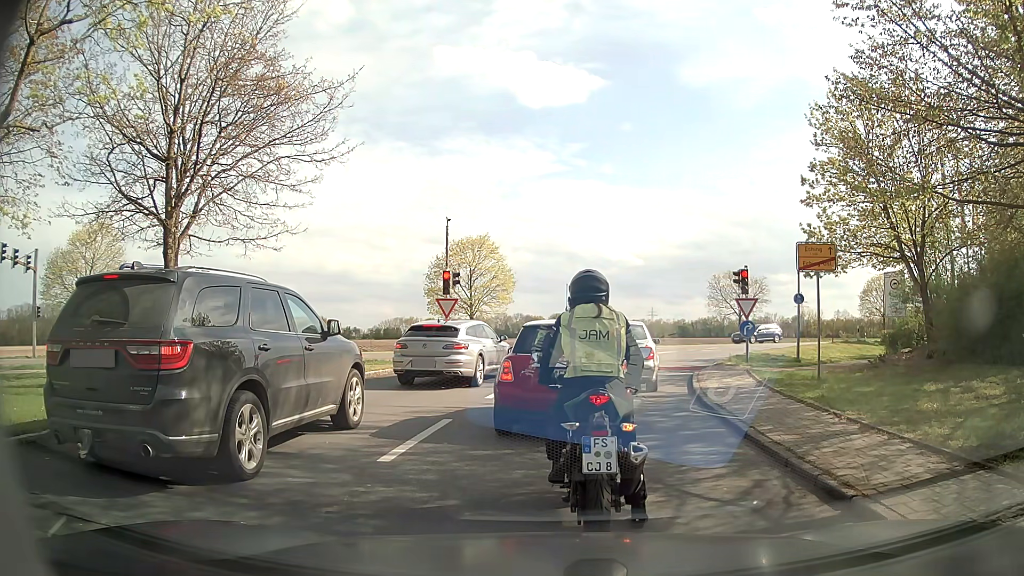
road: residential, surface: asphalt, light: Day
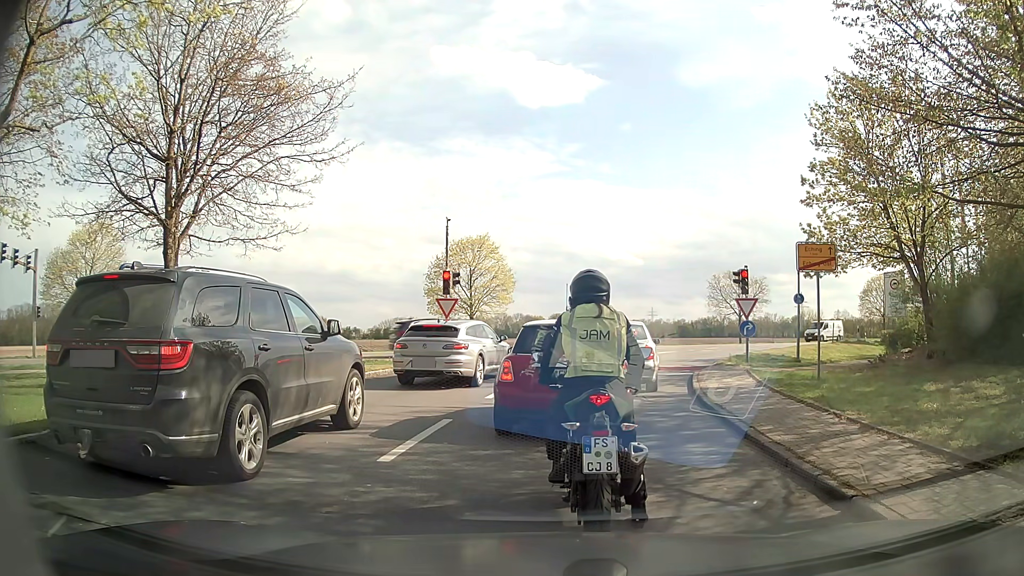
(0.0, 0.0) m; 0°
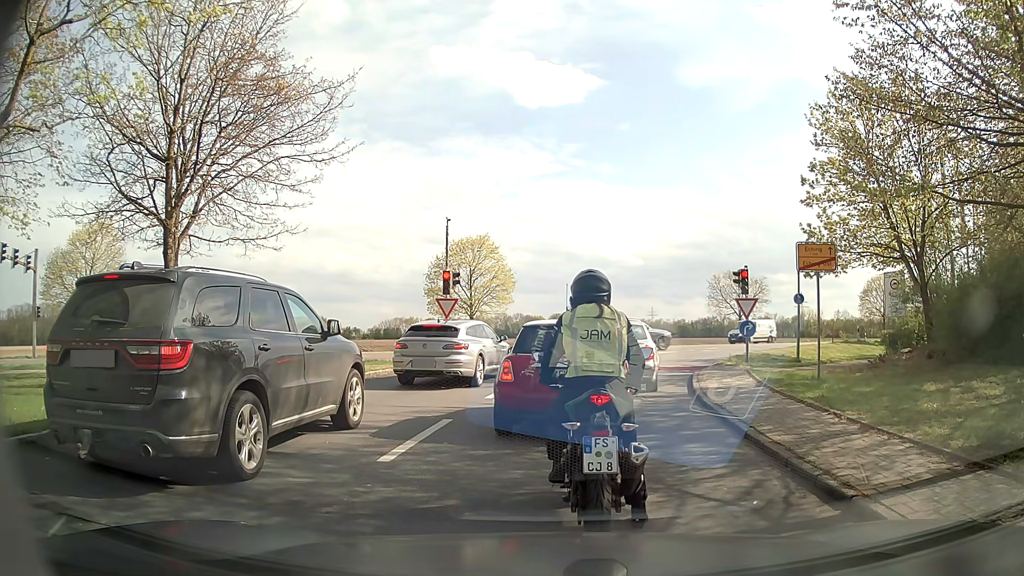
(0.0, 0.0) m; 0°
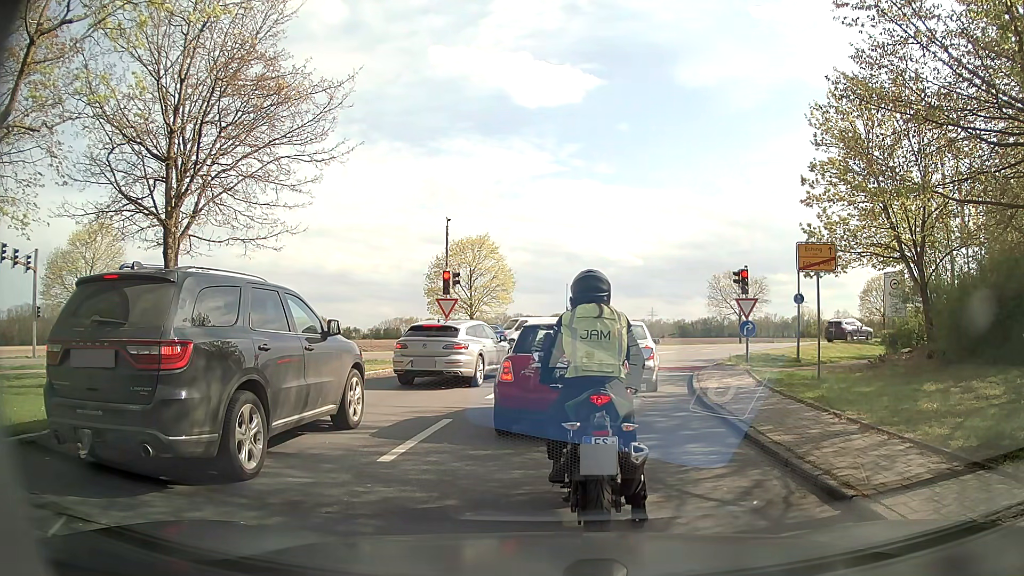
(0.0, 0.0) m; 0°
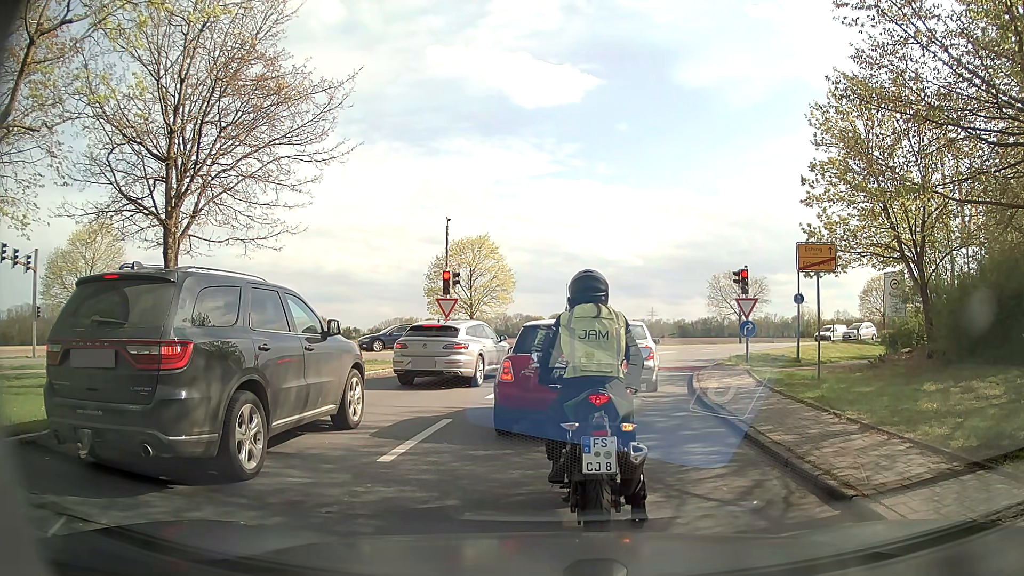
(0.0, 0.0) m; 0°
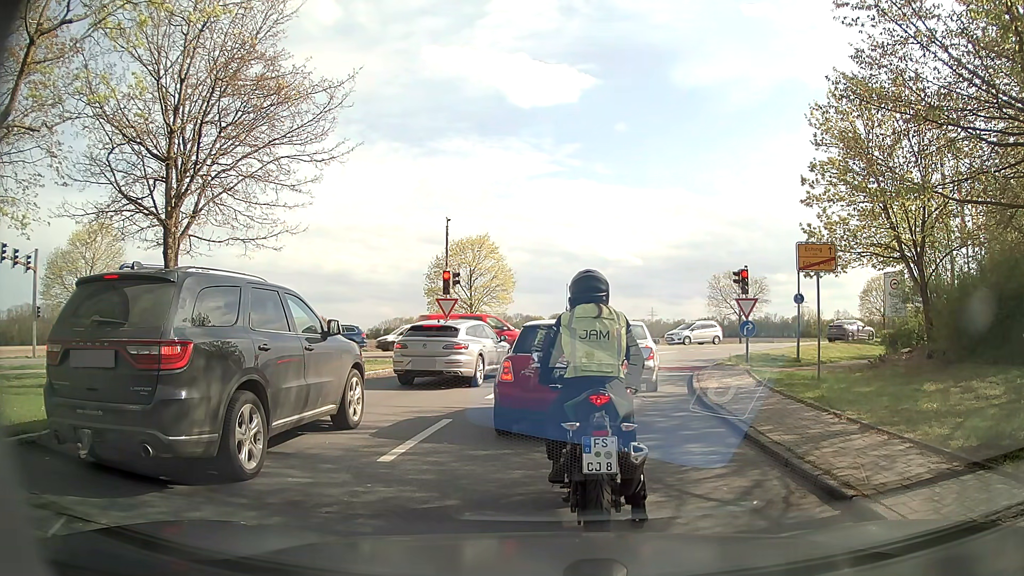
(0.0, 0.0) m; 0°
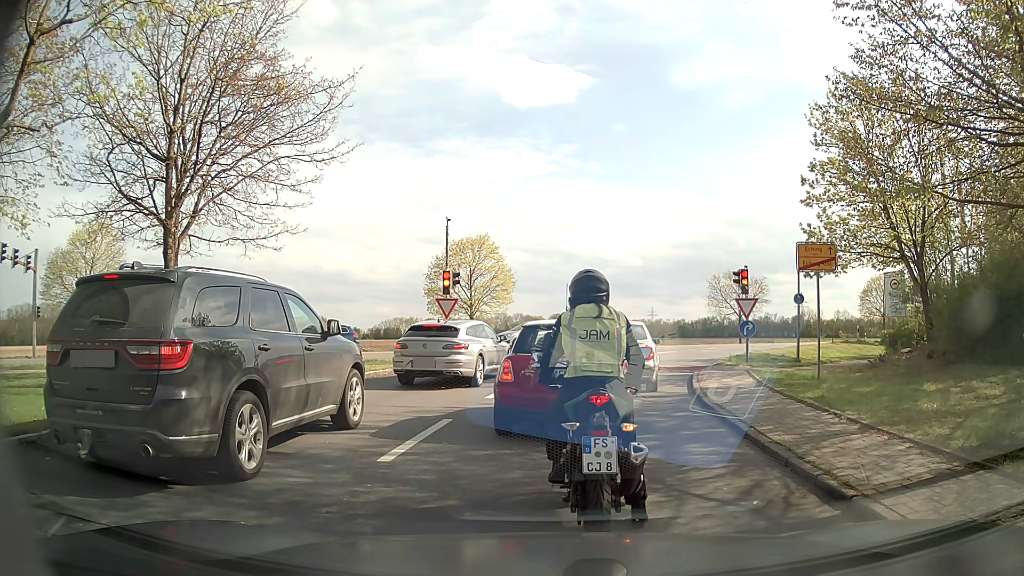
(0.0, 0.0) m; 0°
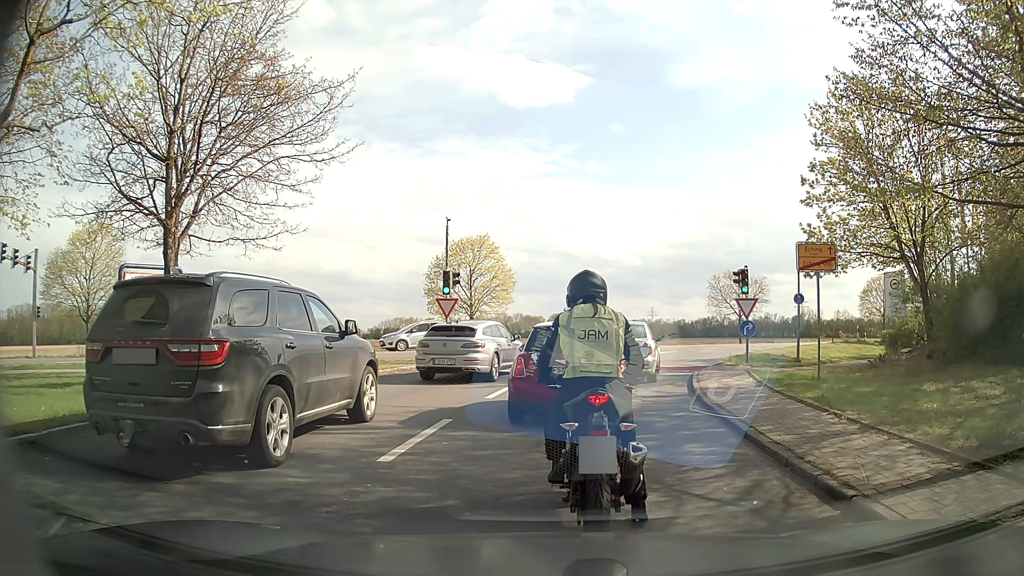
(0.0, 0.0) m; 0°
(+1, +10) (+4, +20) (+9, +28) (+15, +36) (+23, +42) (+31, +47) (+40, +52) (+49, +56) (+58, +60) (+67, +65) m
